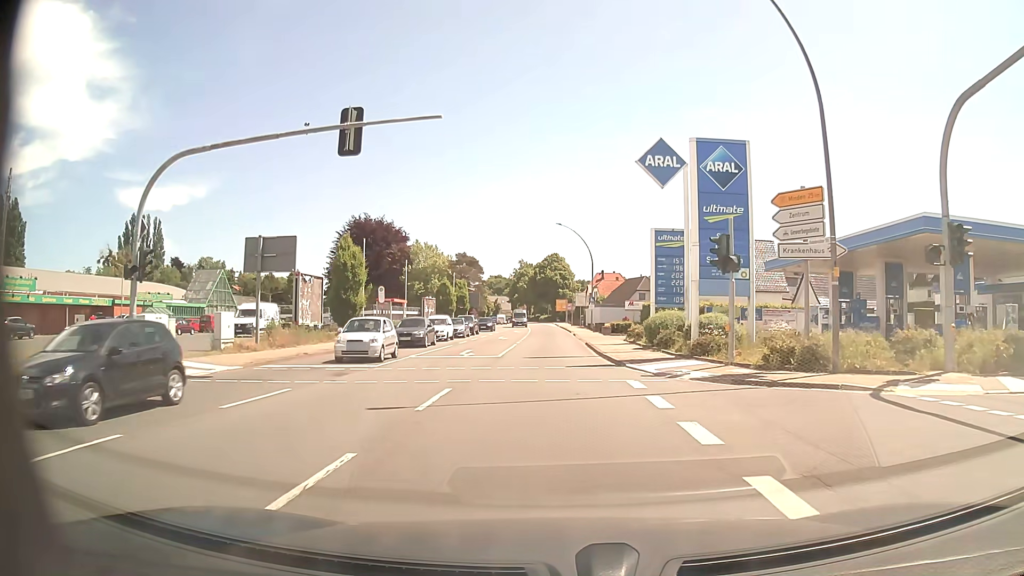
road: primary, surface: asphalt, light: Day
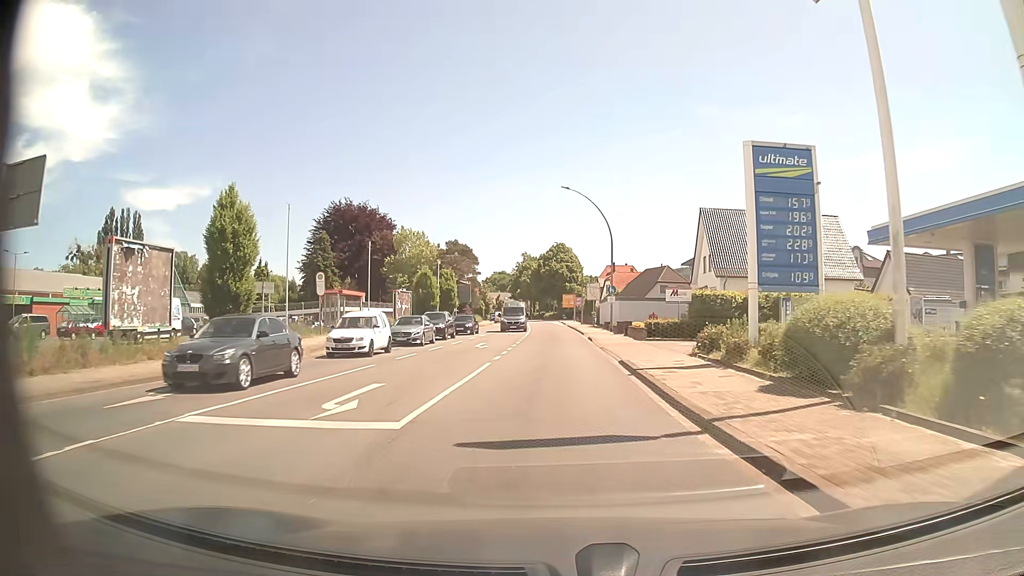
(0.0, +16.6) m; 0°
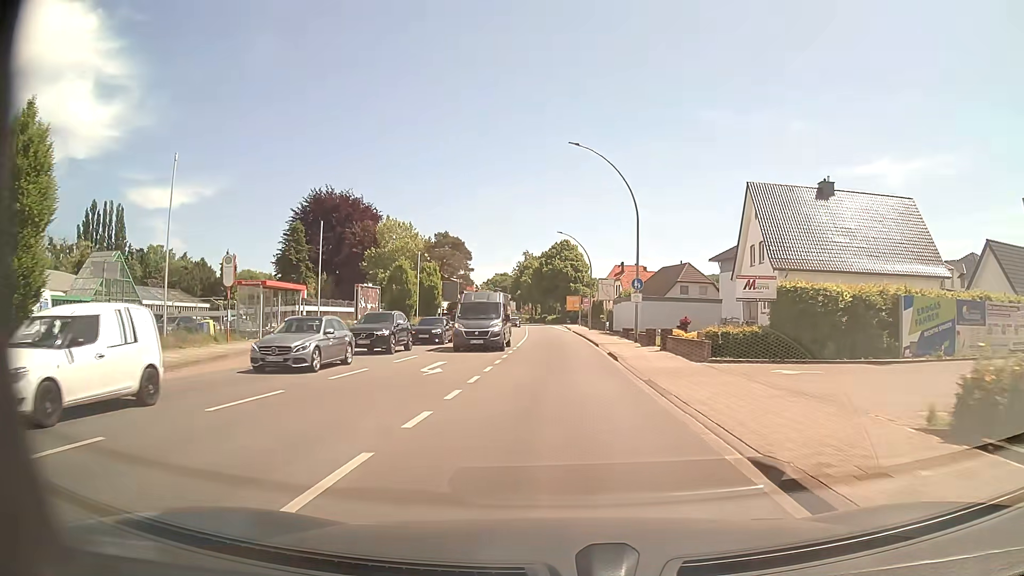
(-0.1, +12.8) m; 0°
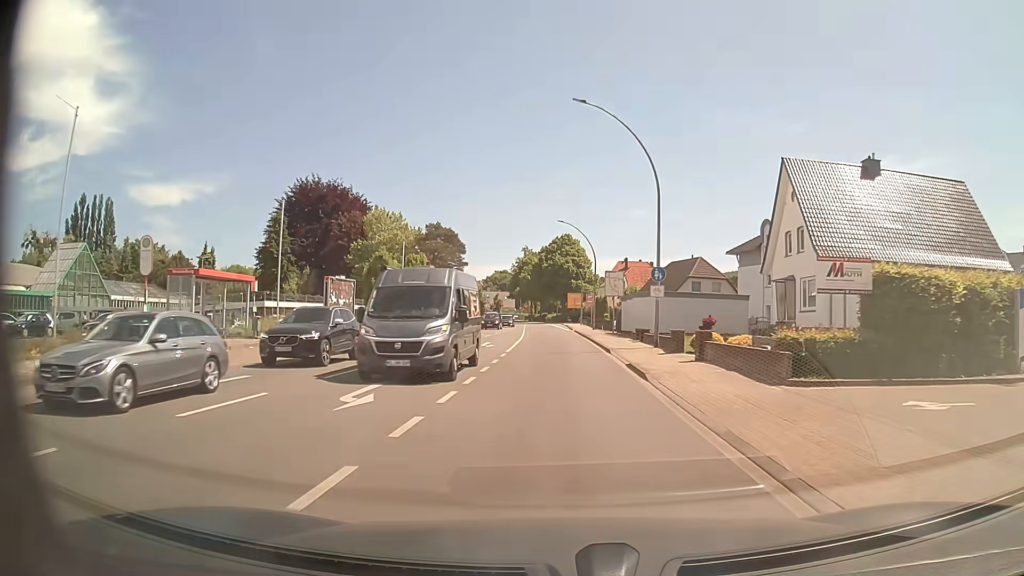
(-0.1, +6.7) m; -1°
(0, +10) (0, +20) (0, +30) (0, +40) (0, +50) (-1, +60) (-1, +70) (-1, +80) (-2, +90) (-2, +100) m
